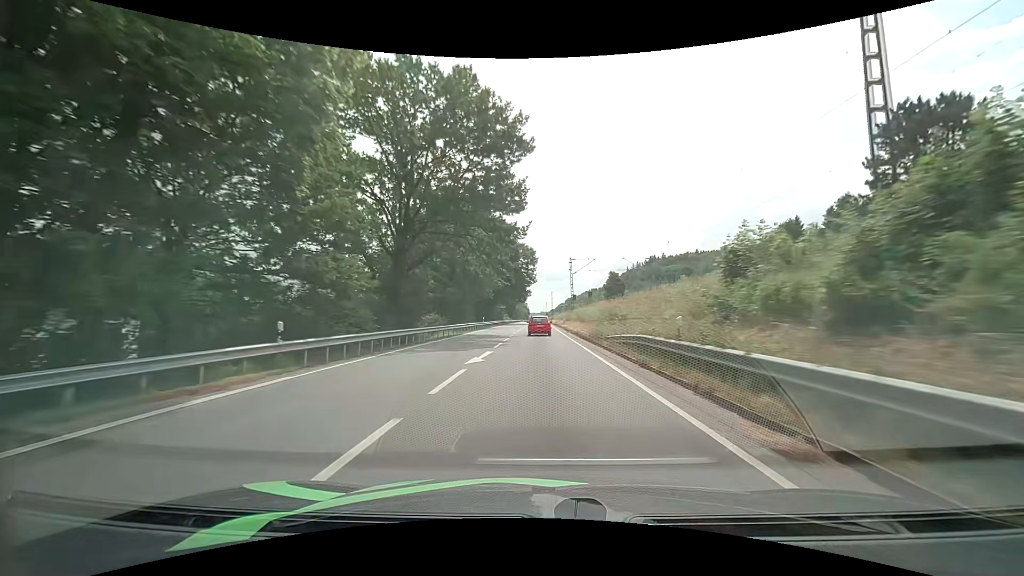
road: primary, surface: asphalt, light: Day
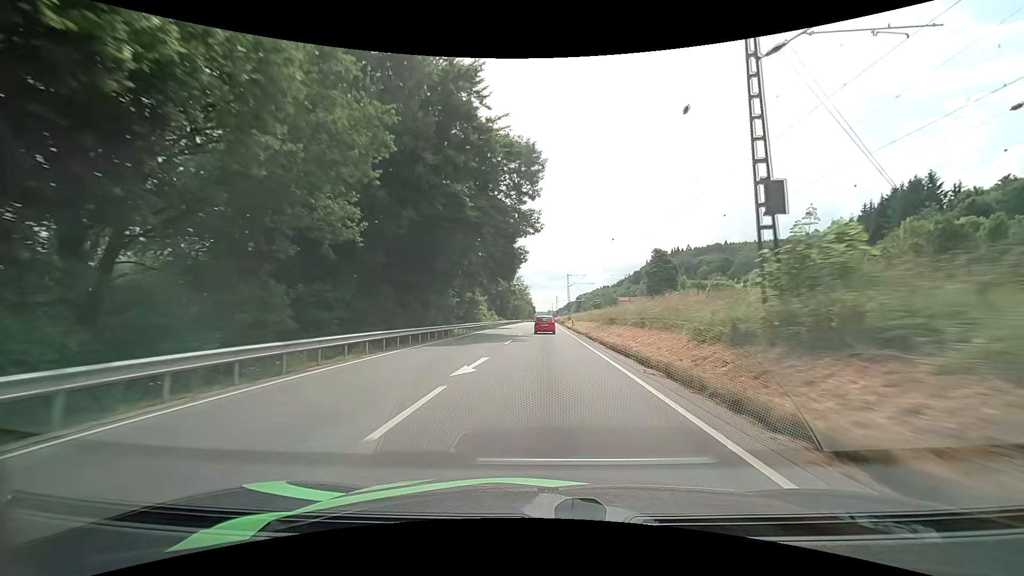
(+0.1, +59.2) m; -1°
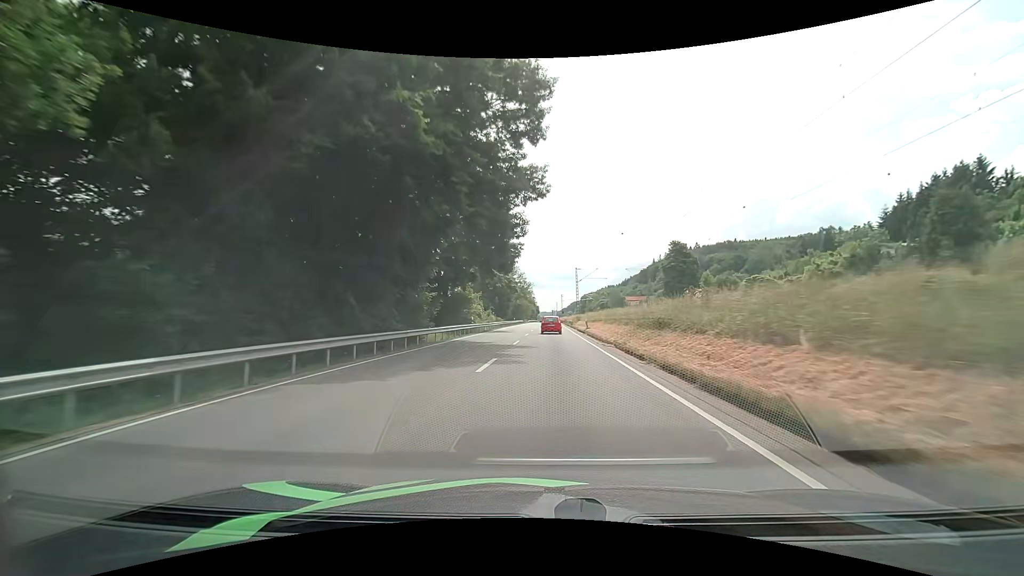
(-0.1, +12.2) m; -1°
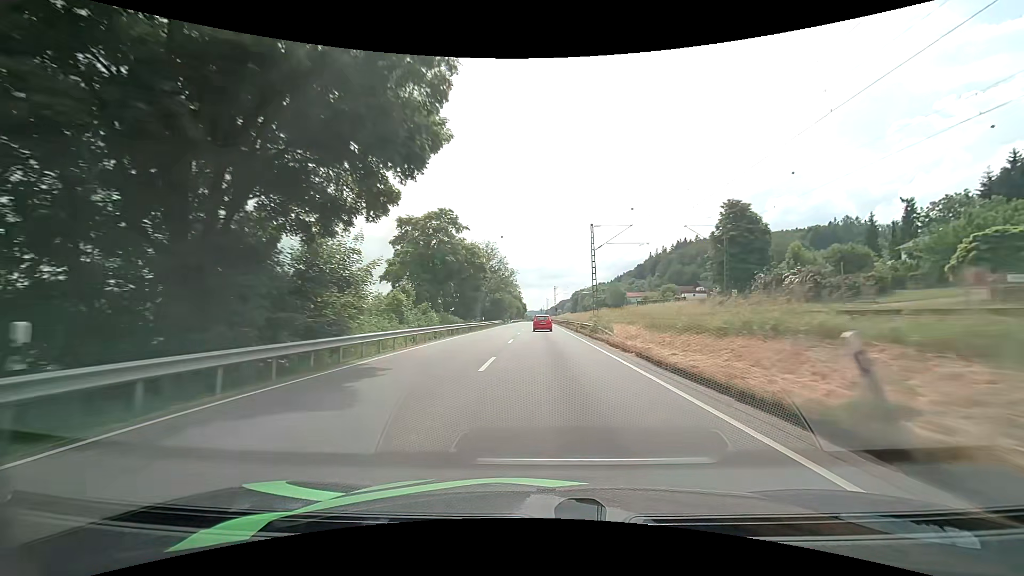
(+0.4, +37.1) m; +1°
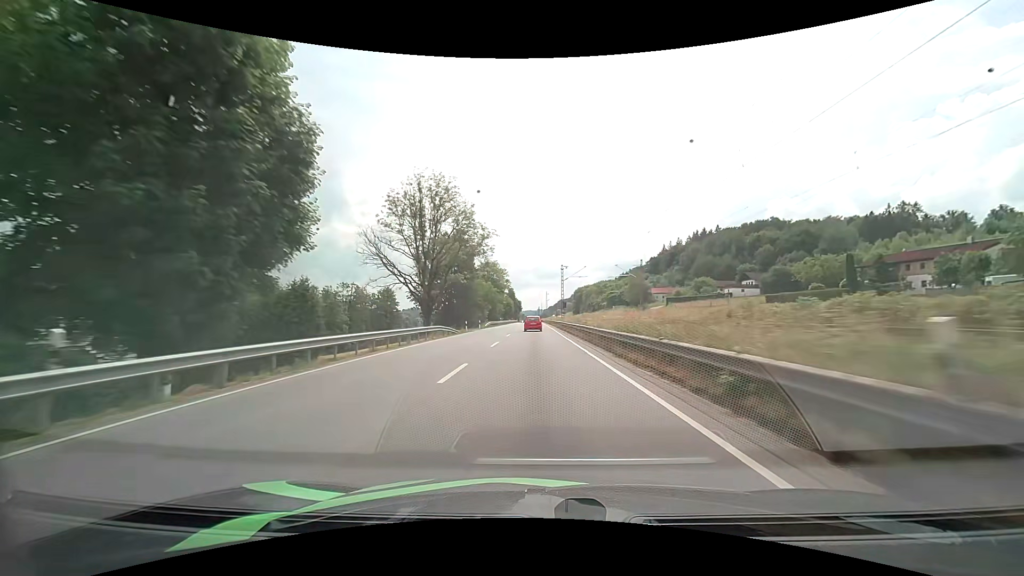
(+0.6, +51.3) m; +1°
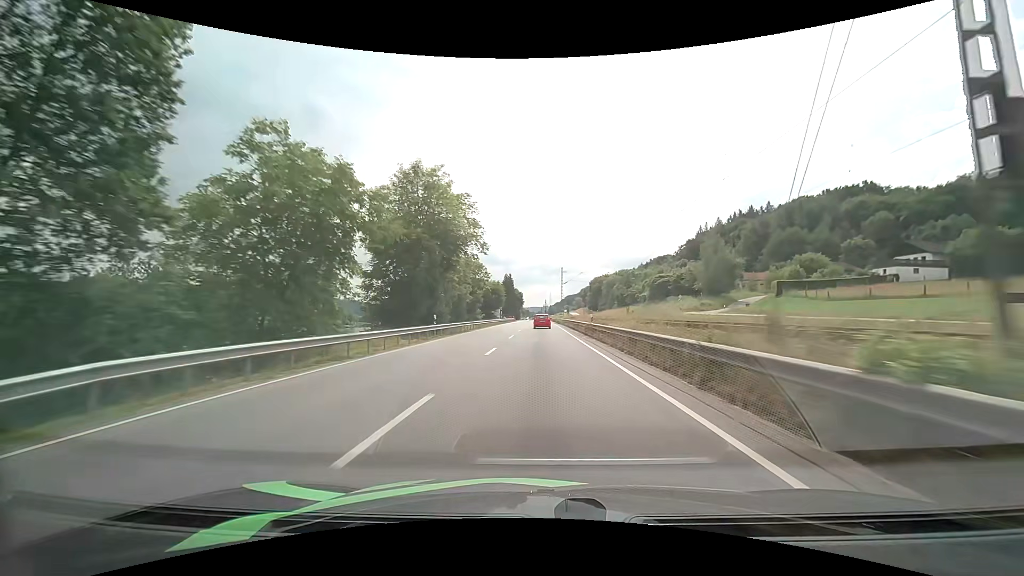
(-0.5, +66.9) m; -1°
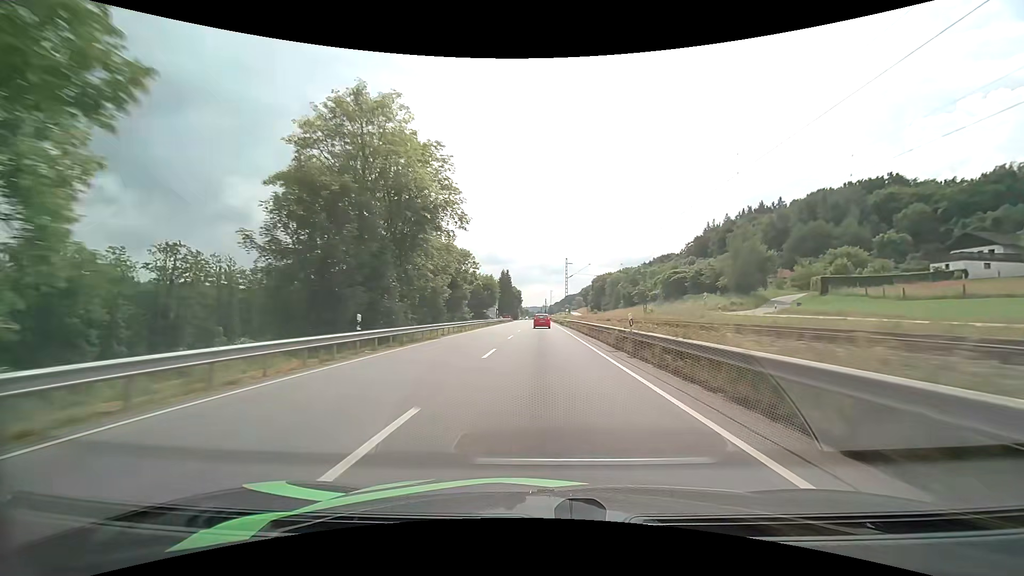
(0.0, +13.4) m; 0°
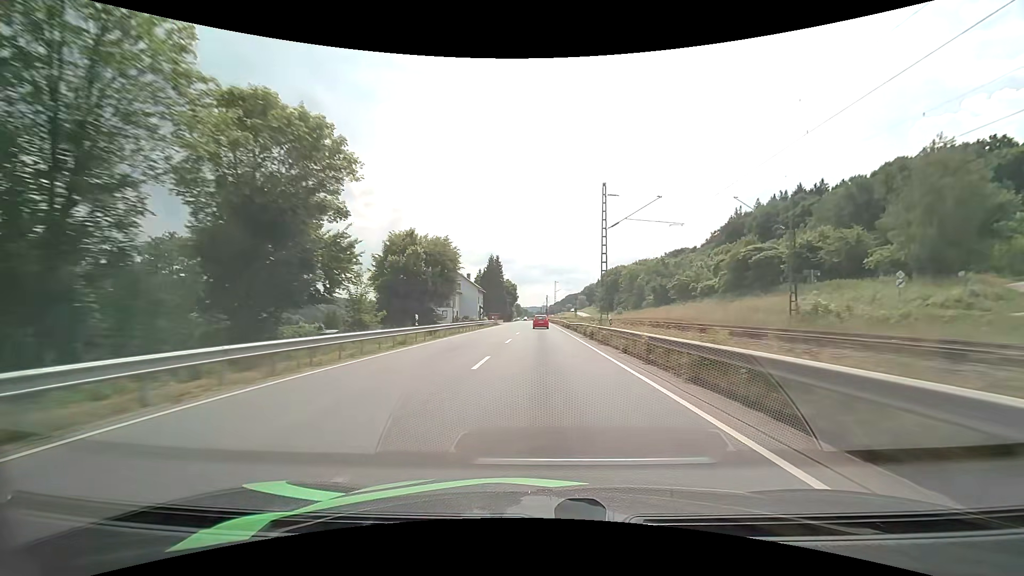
(+0.1, +40.0) m; 0°
(0, +10) (0, +20) (0, +30) (0, +40) (0, +50) (0, +60) (0, +70) (0, +80) (0, +90) (0, +100) m
